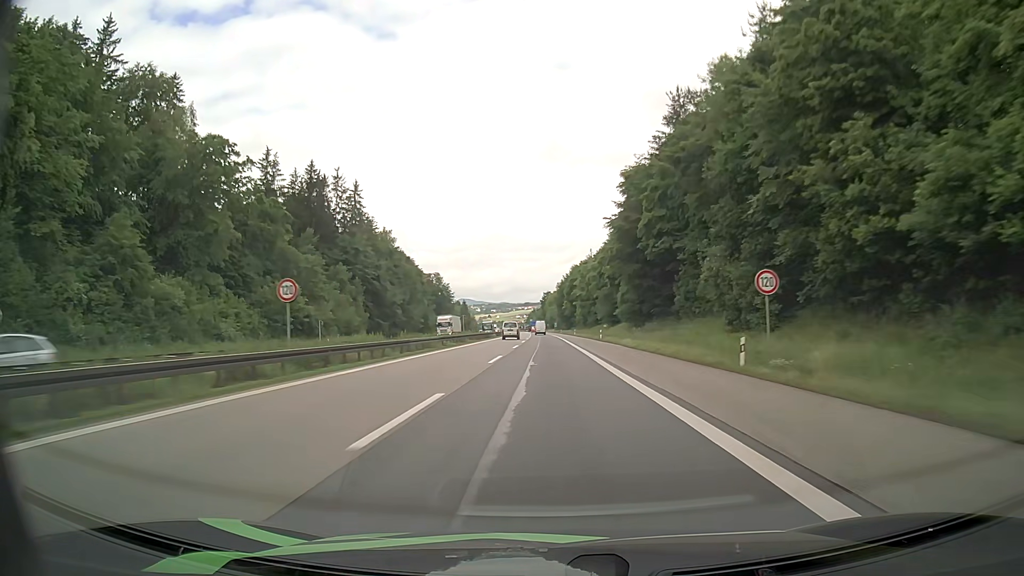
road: motorway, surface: asphalt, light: Day
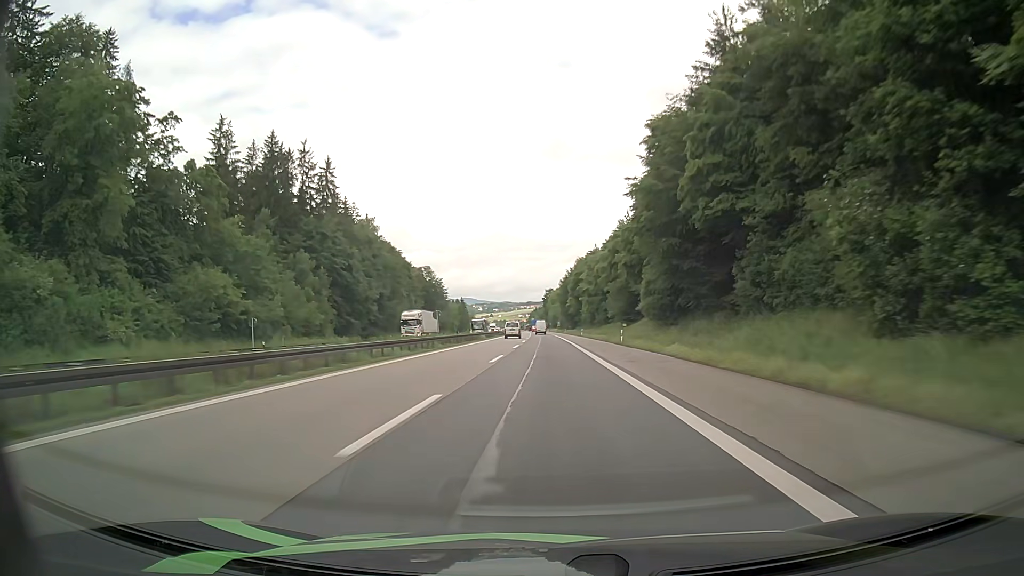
(0.0, +18.2) m; 0°
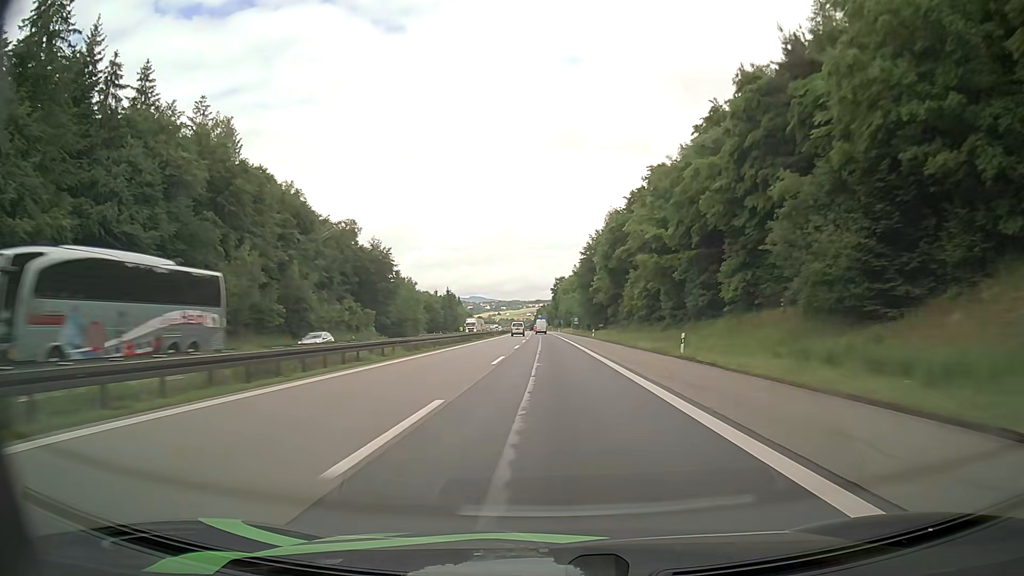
(-0.6, +72.9) m; -1°
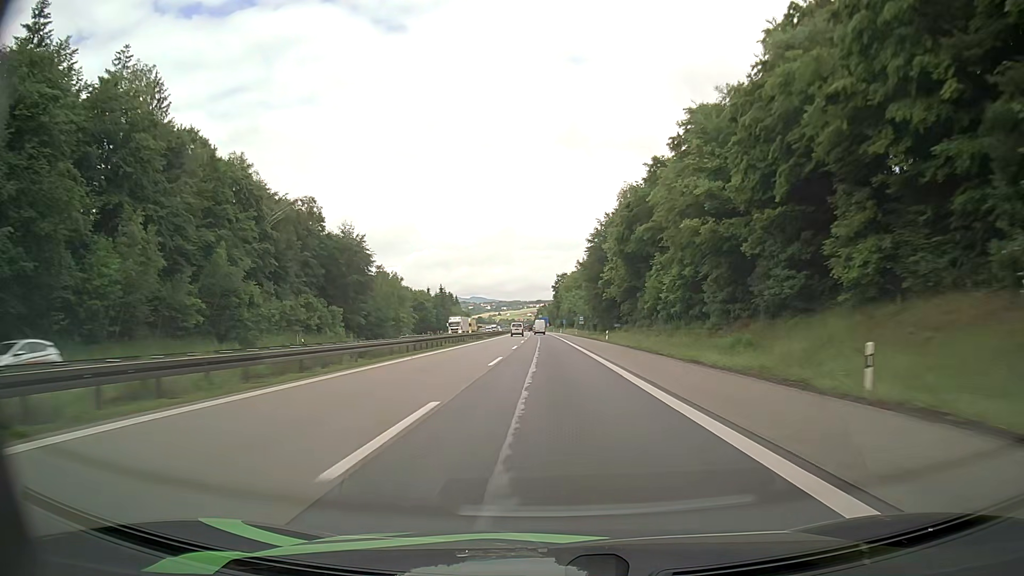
(0.0, +18.2) m; 0°
